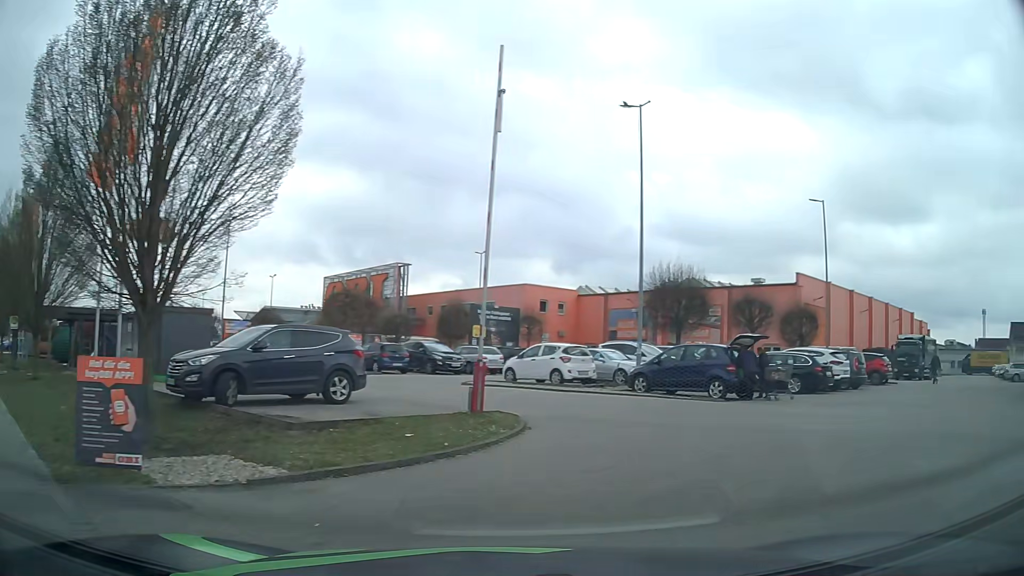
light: Day
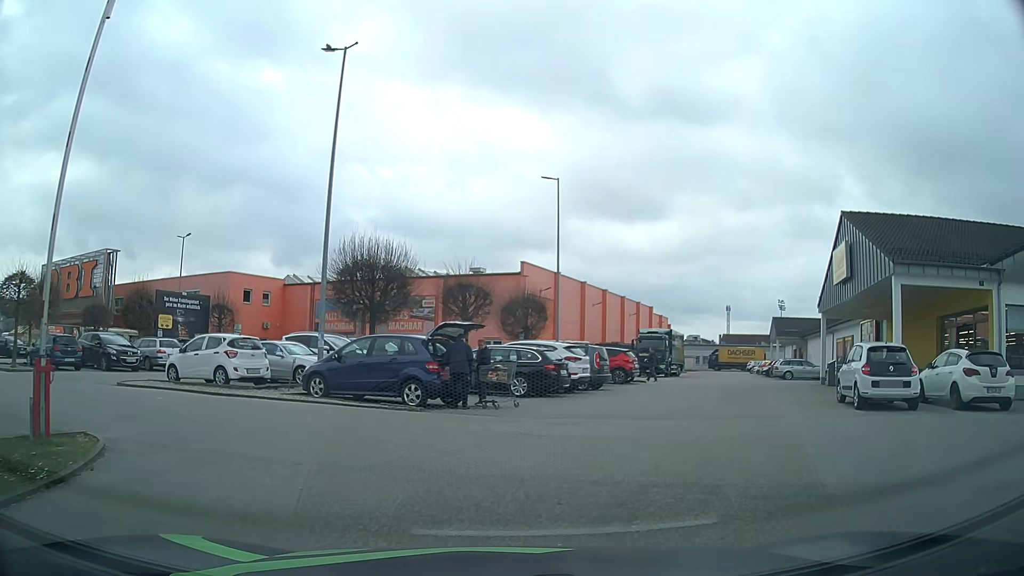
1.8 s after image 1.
(+1.1, +4.6) m; +24°
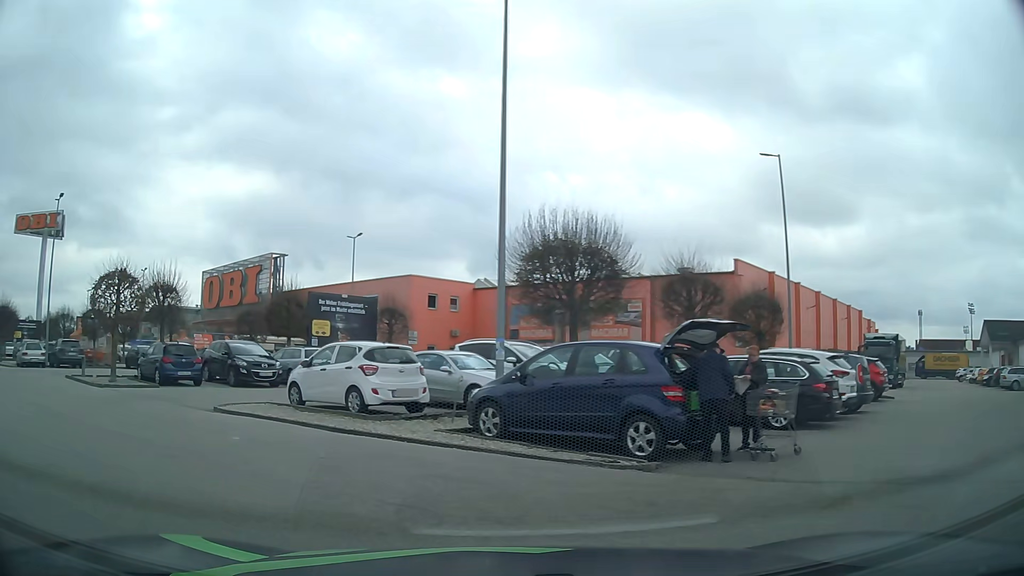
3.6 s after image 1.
(-0.5, +5.8) m; -14°
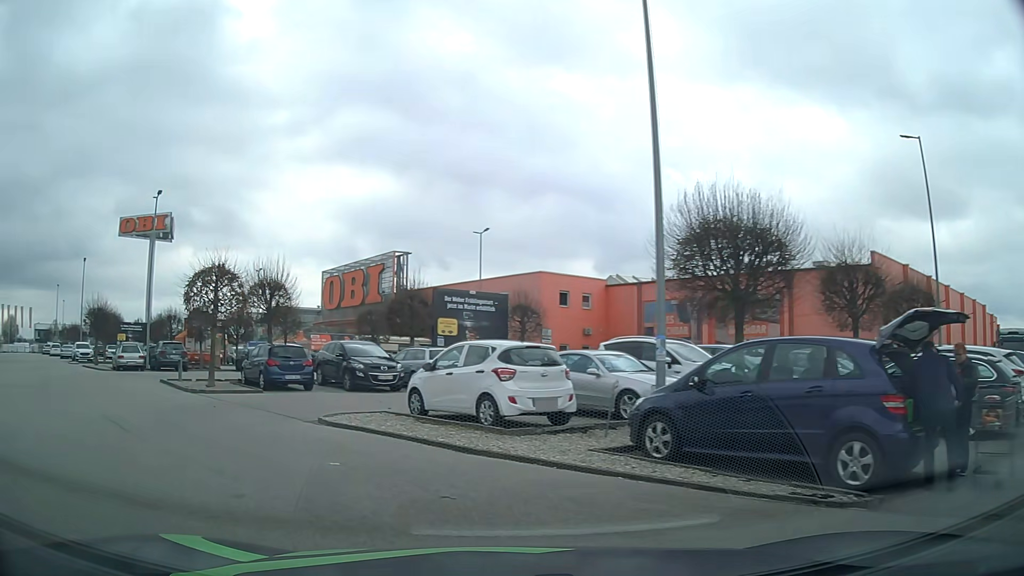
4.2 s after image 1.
(-0.2, +2.3) m; -11°
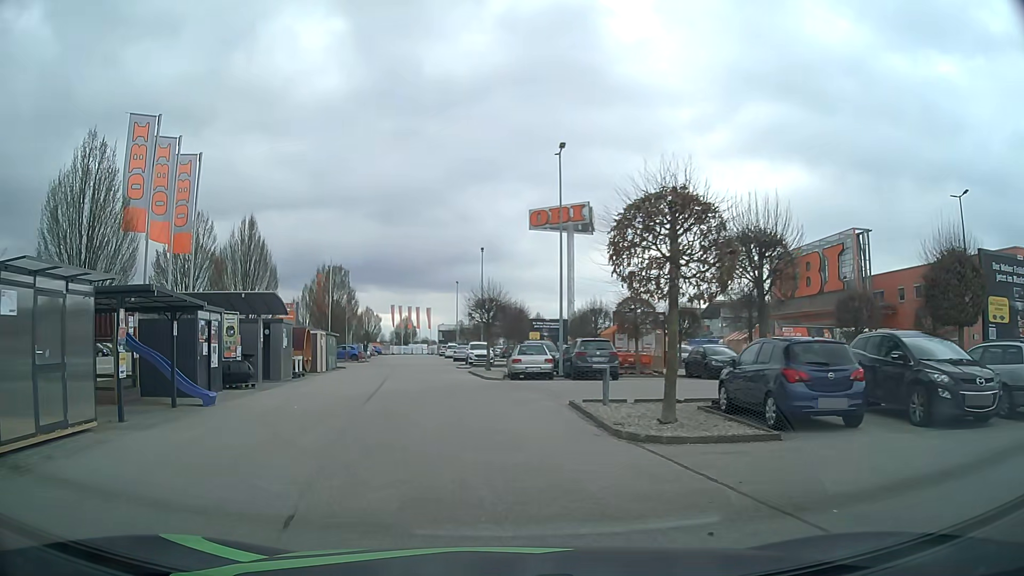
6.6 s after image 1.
(-4.0, +9.9) m; -38°
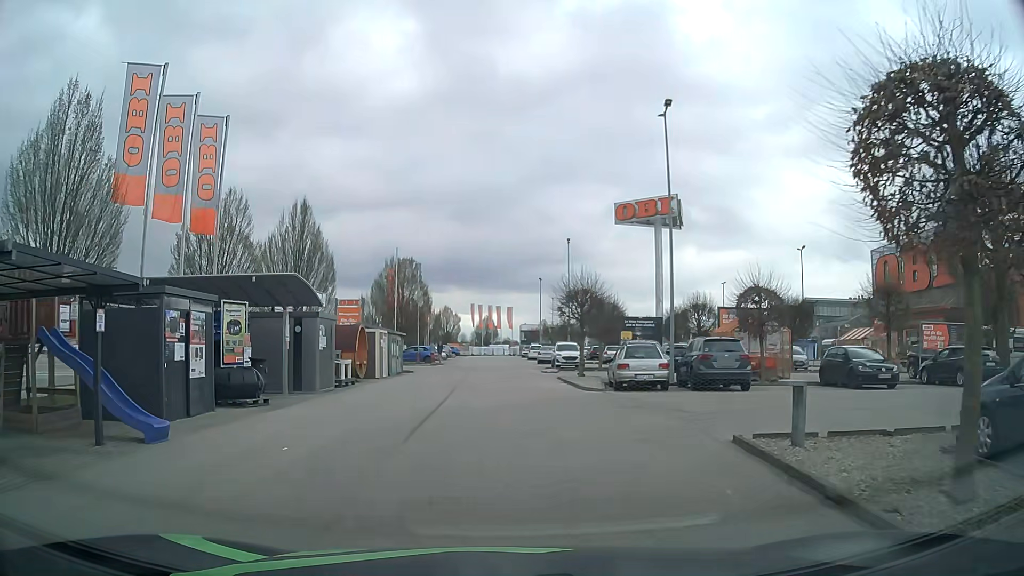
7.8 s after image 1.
(-0.5, +5.8) m; -7°
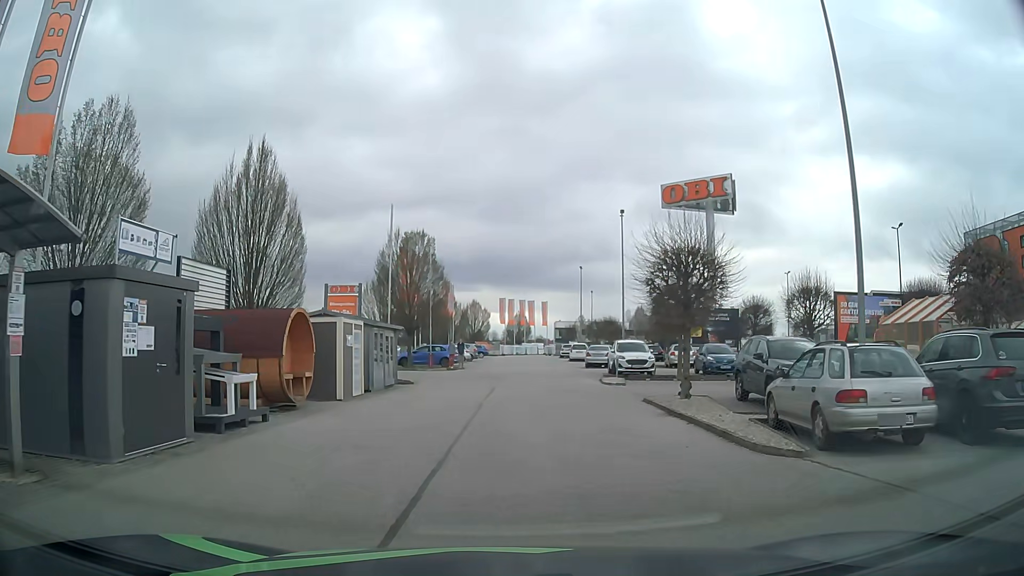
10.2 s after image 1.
(-0.5, +12.0) m; -3°
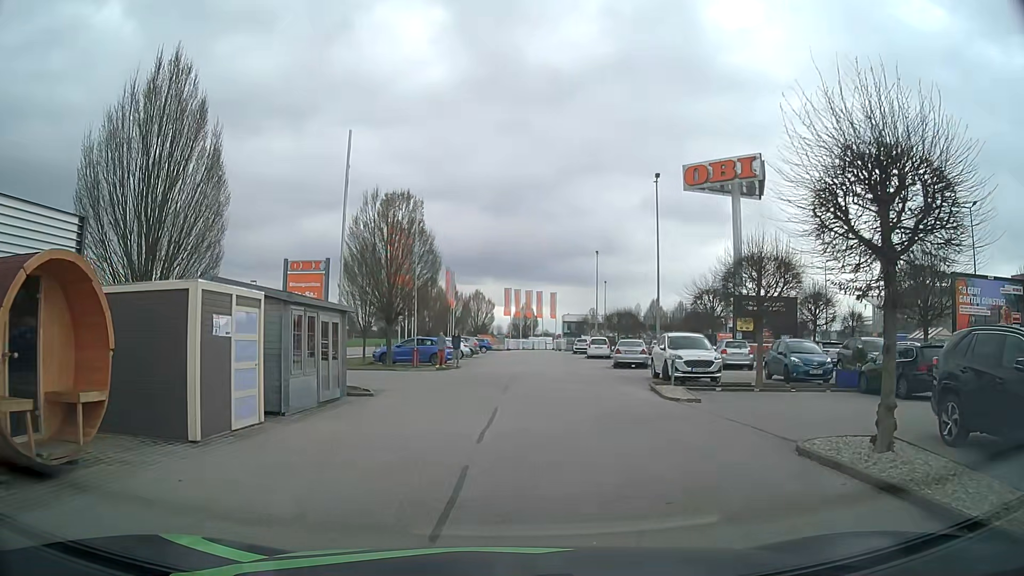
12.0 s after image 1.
(-0.1, +8.9) m; -1°
